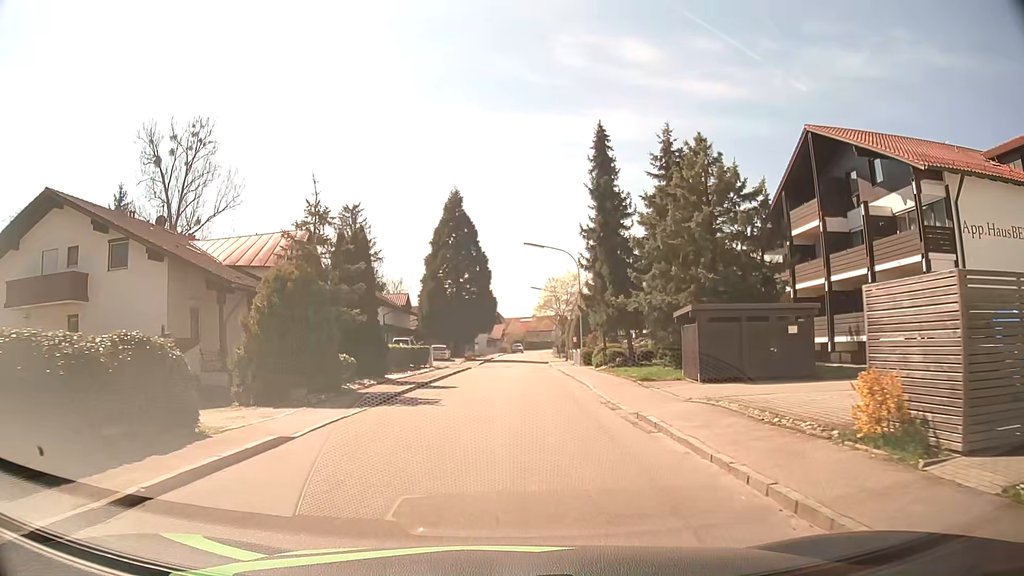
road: residential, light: Day
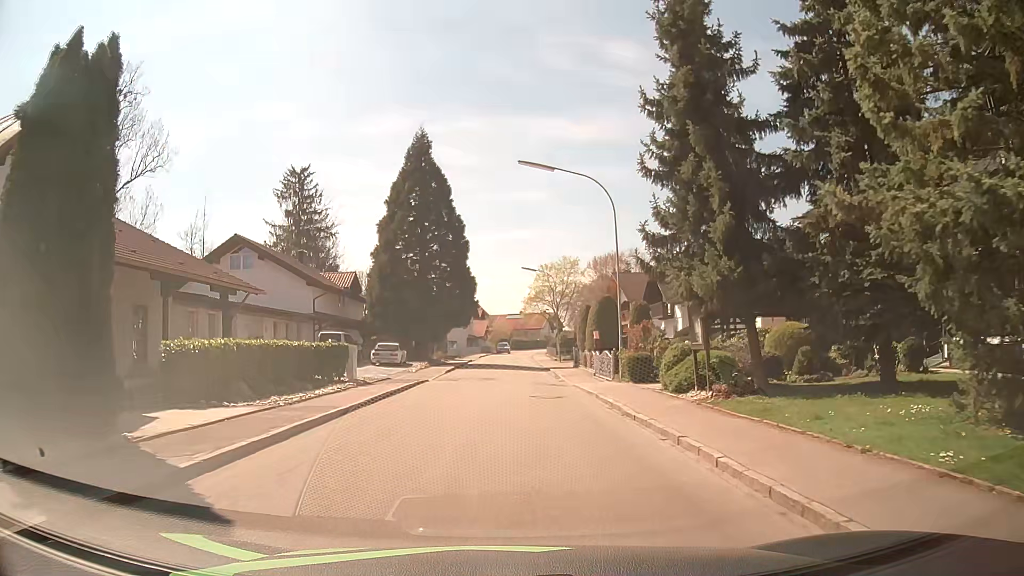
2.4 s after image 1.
(+0.3, +18.5) m; +2°
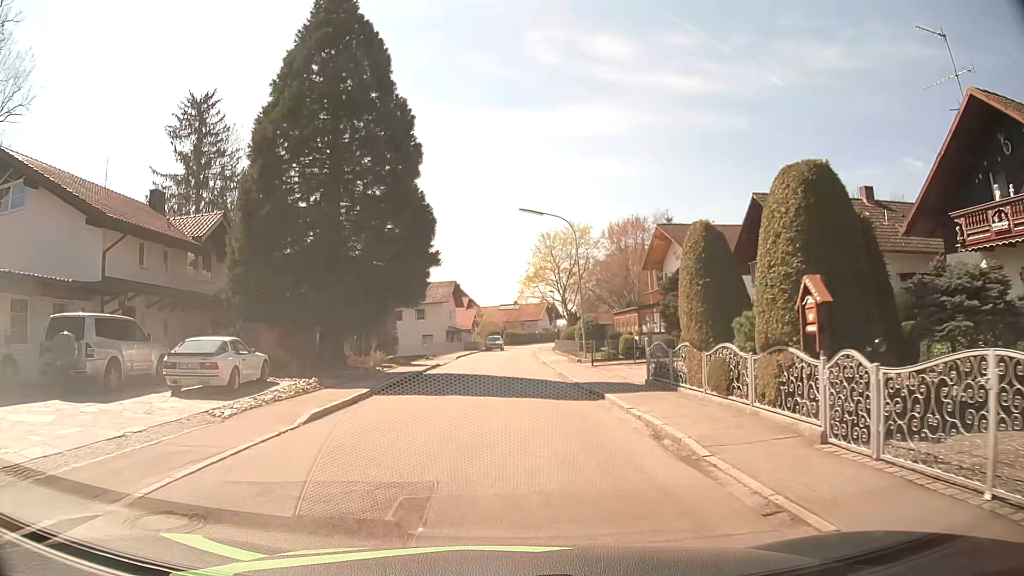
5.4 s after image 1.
(+0.2, +23.3) m; +2°
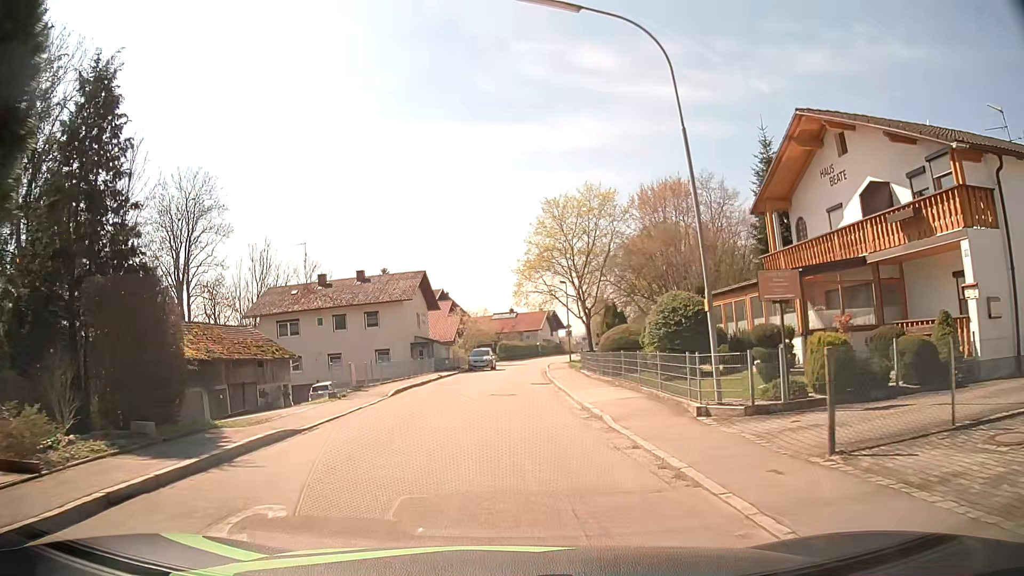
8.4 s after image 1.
(-0.1, +23.3) m; -1°
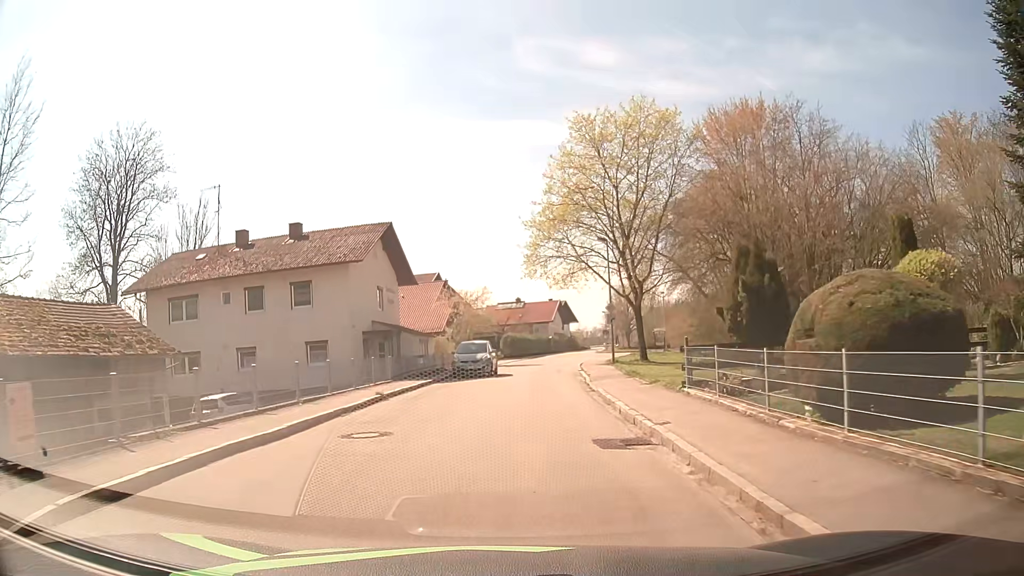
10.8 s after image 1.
(-0.2, +18.4) m; -2°
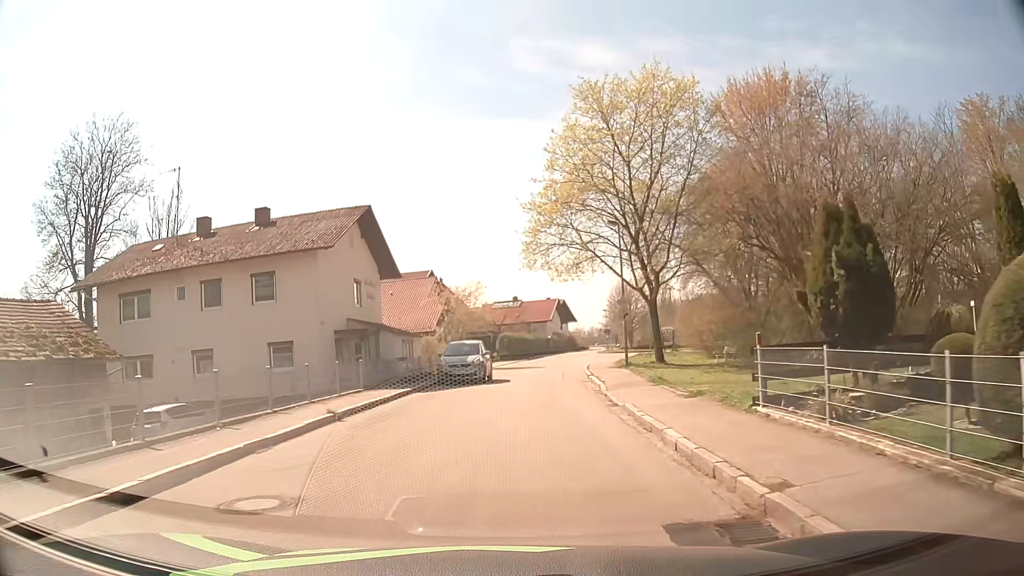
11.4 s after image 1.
(+0.1, +4.6) m; +2°
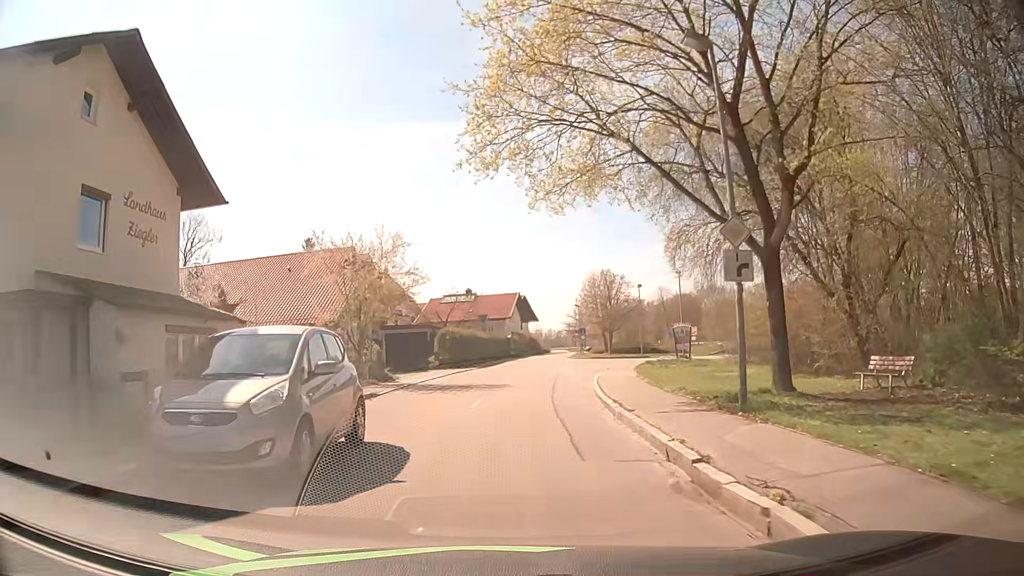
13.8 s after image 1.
(+0.5, +18.5) m; +3°
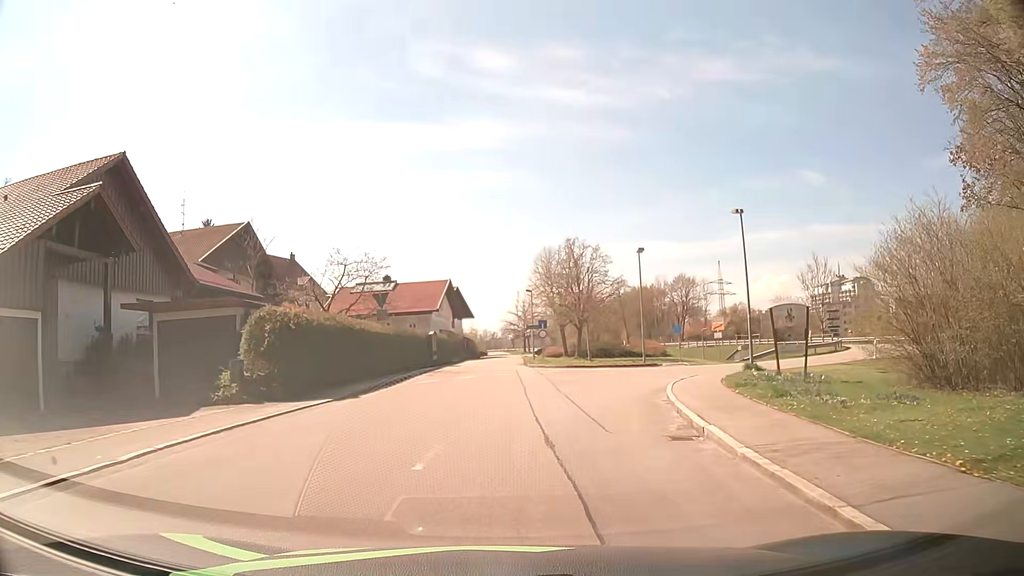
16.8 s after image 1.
(+0.9, +23.2) m; +6°
